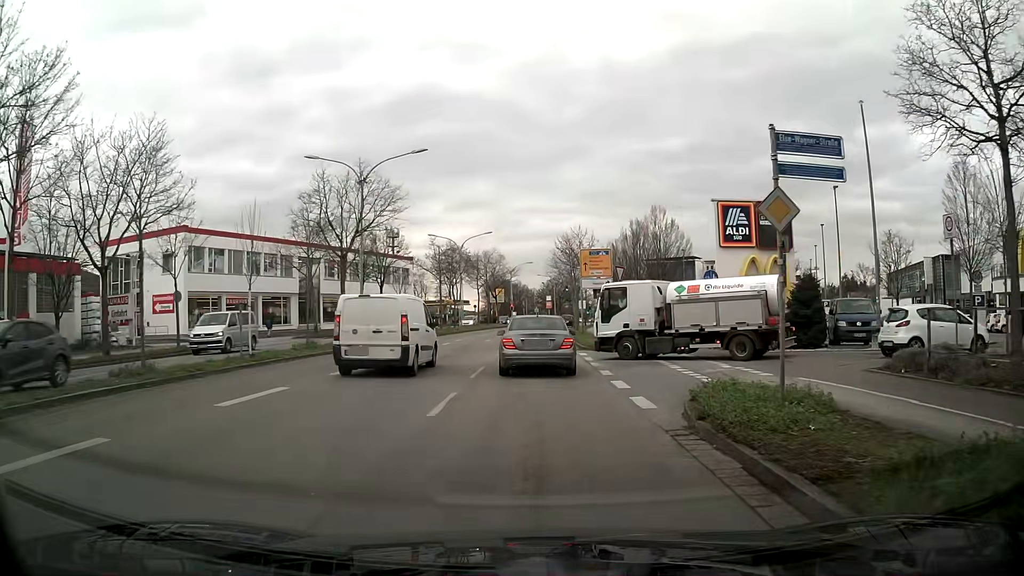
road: primary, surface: asphalt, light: Day
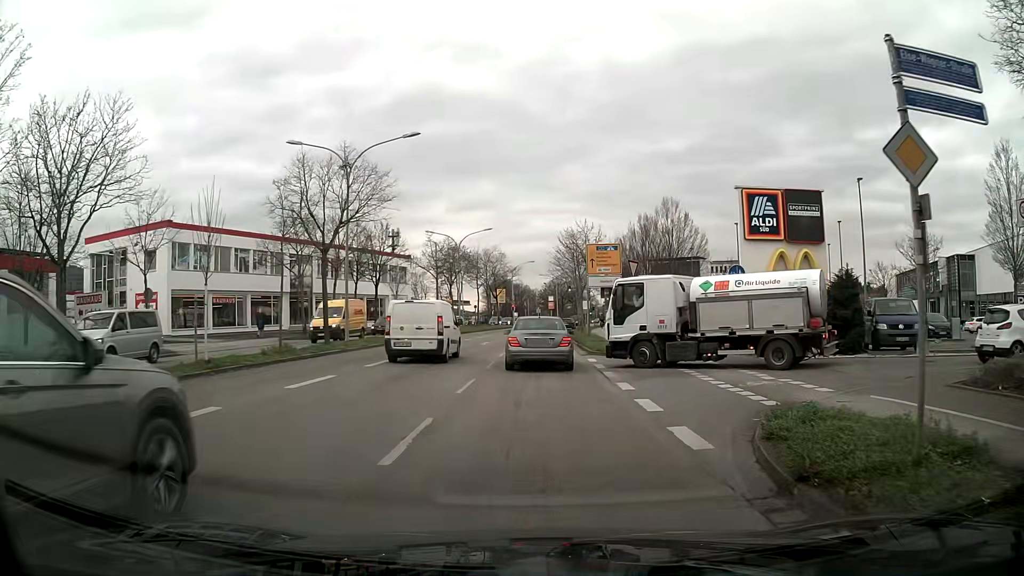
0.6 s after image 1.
(0.0, +3.1) m; 0°
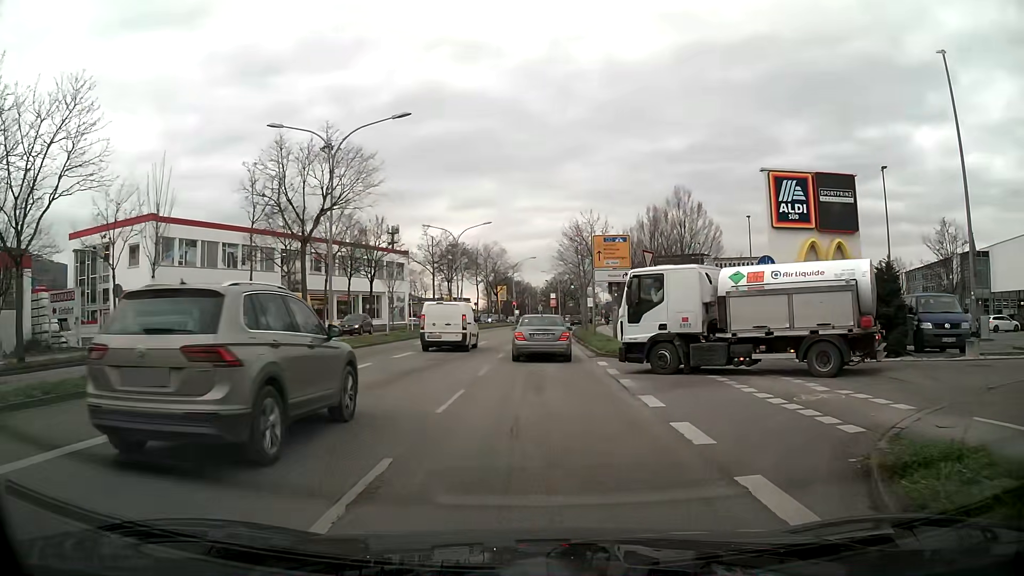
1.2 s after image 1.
(0.0, +2.7) m; +1°
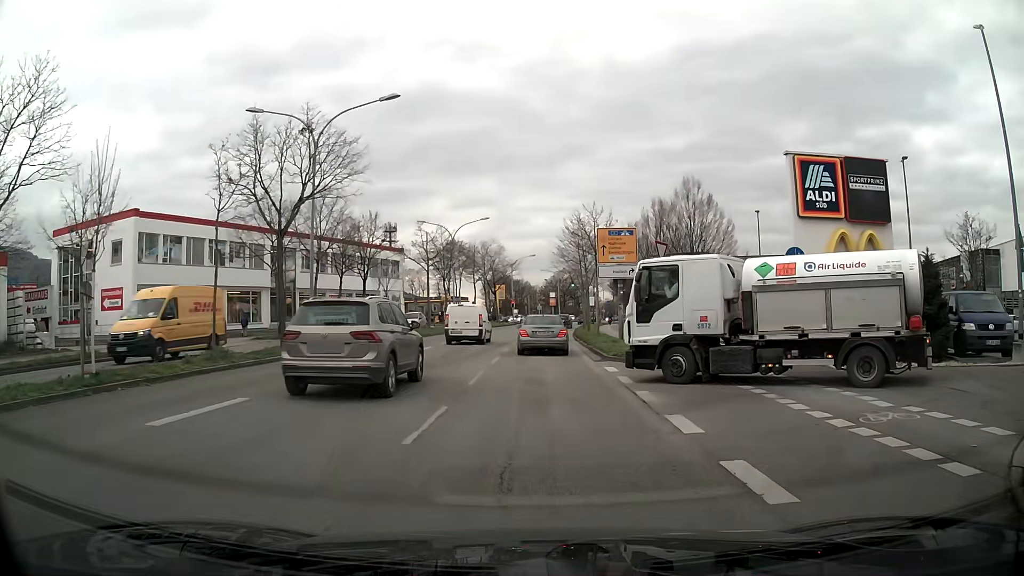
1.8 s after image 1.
(0.0, +2.3) m; 0°
